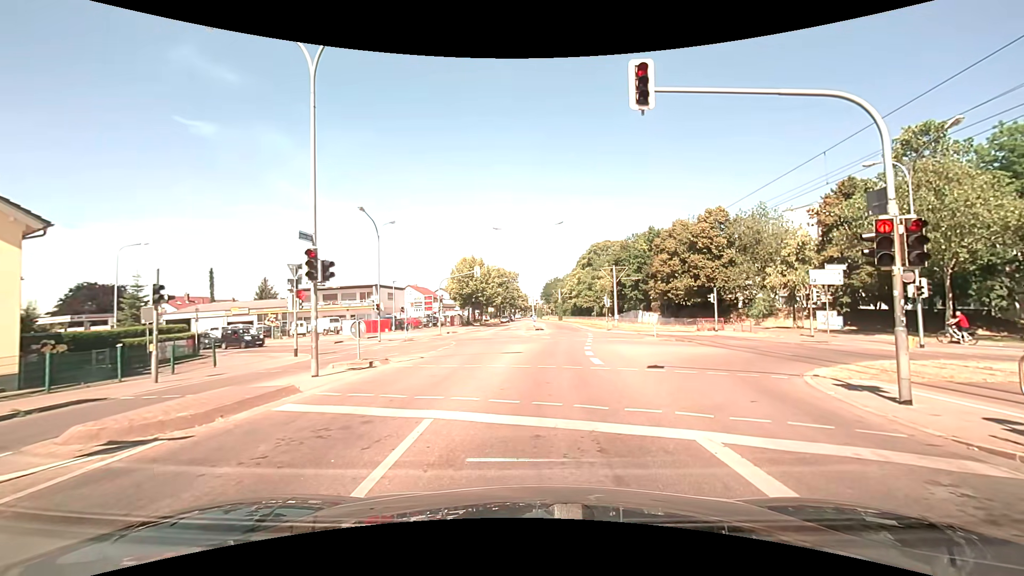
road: tertiary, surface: asphalt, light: Day
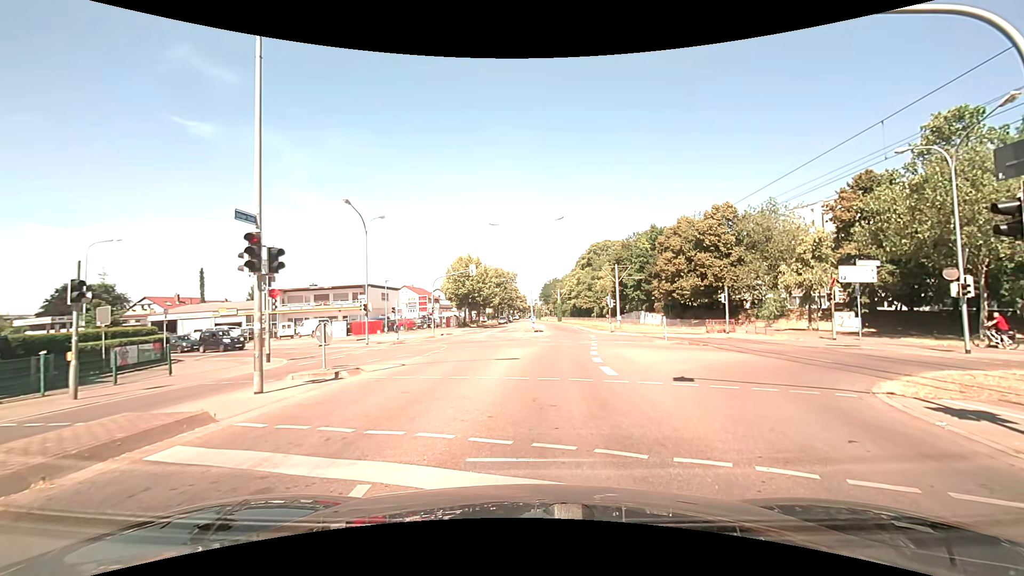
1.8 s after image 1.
(0.0, +2.4) m; -1°
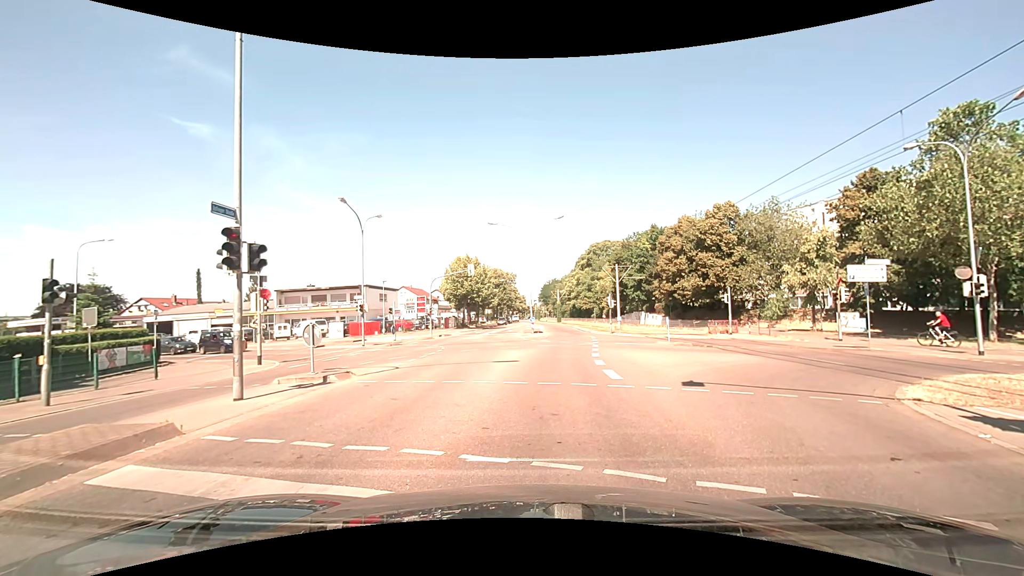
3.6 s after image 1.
(0.0, +0.7) m; 0°
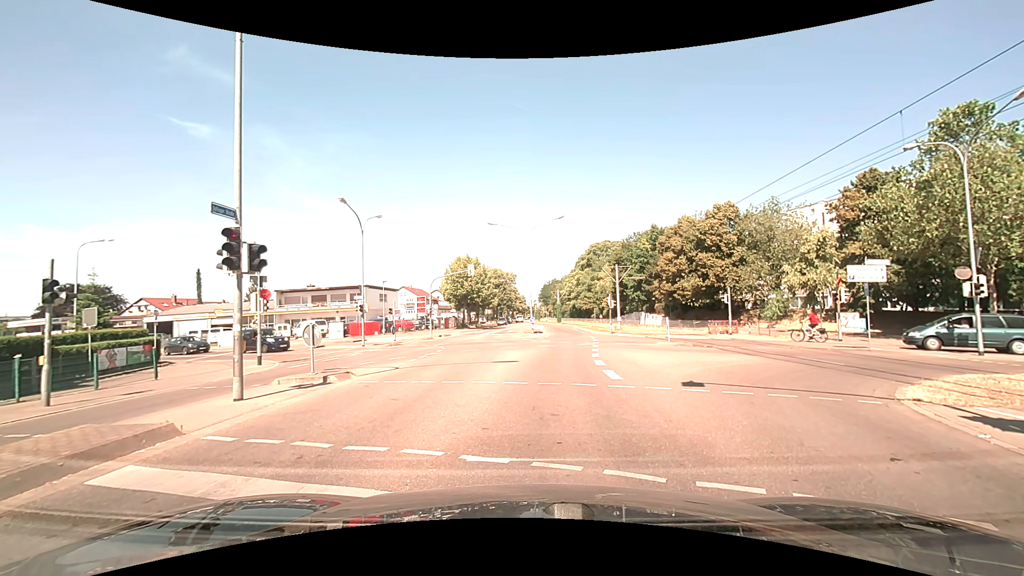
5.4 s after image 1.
(0.0, +0.1) m; 0°
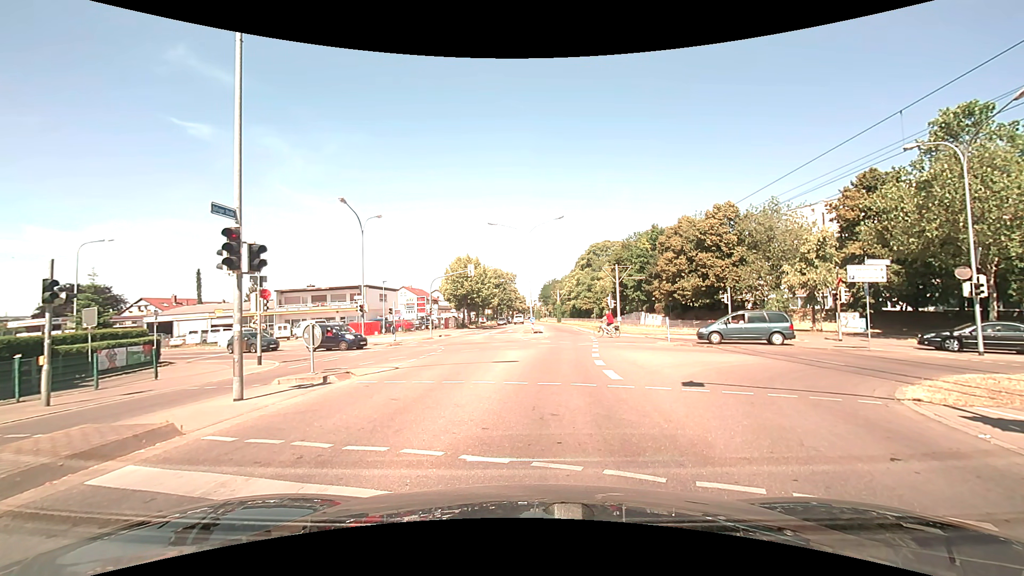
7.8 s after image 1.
(0.0, 0.0) m; 0°
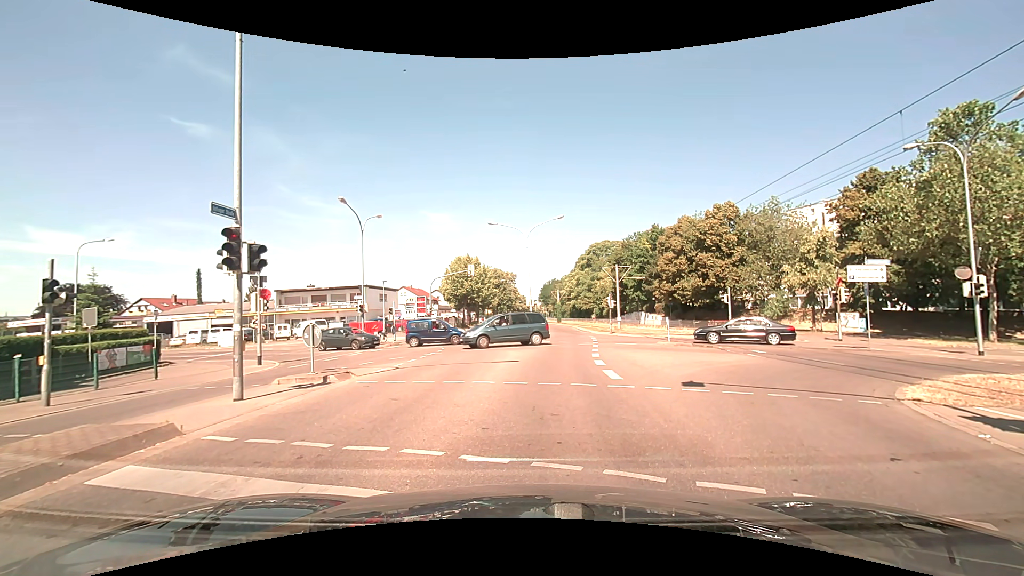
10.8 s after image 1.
(0.0, 0.0) m; 0°
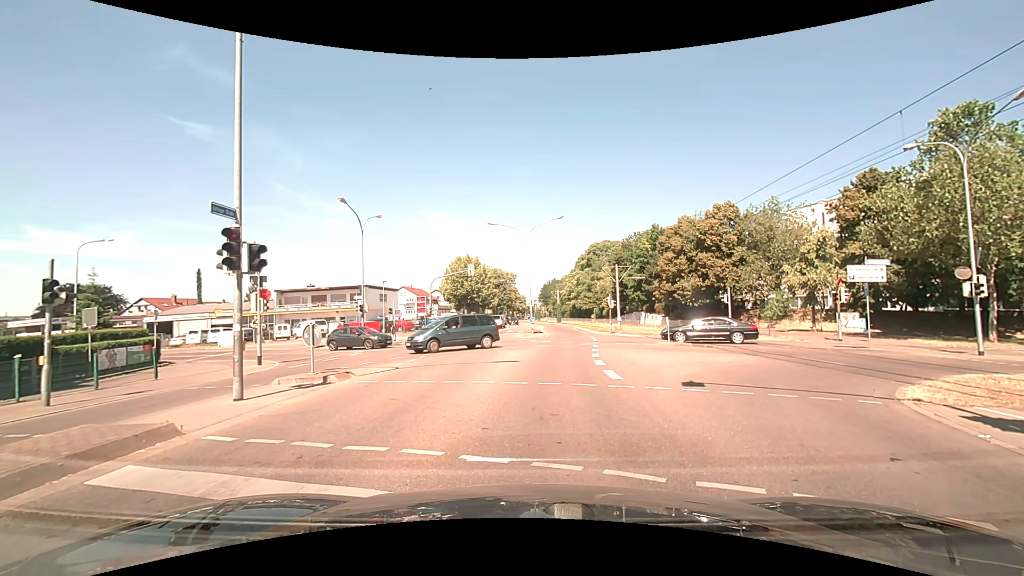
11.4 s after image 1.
(0.0, 0.0) m; 0°
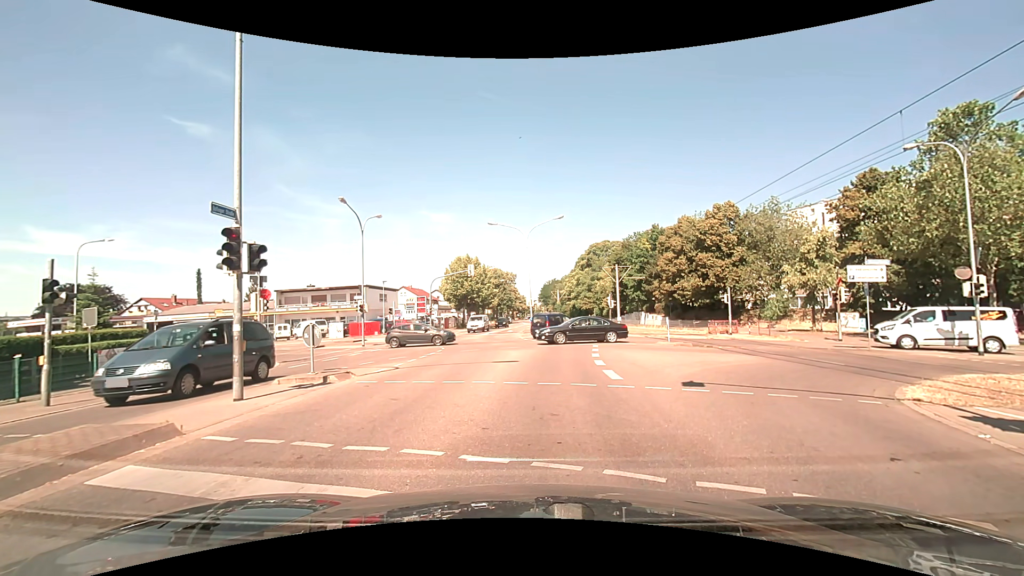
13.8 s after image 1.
(0.0, 0.0) m; 0°
(0, +10) (+1, +20) (+3, +30) (+4, +40) (+5, +50) (+6, +60) (+7, +70) (+7, +80) (+7, +90) (+7, +100) m
